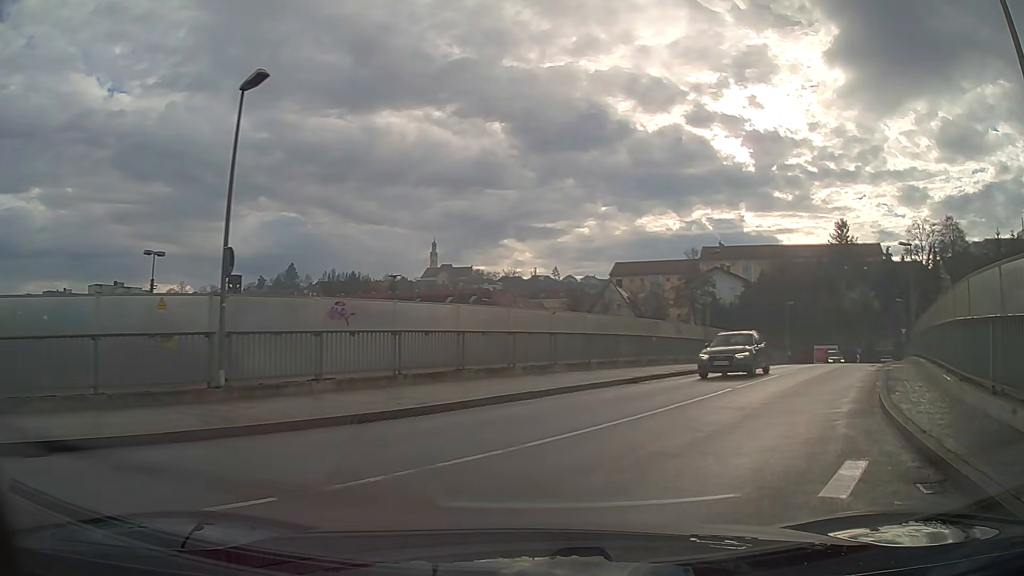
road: unclassified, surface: asphalt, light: Day
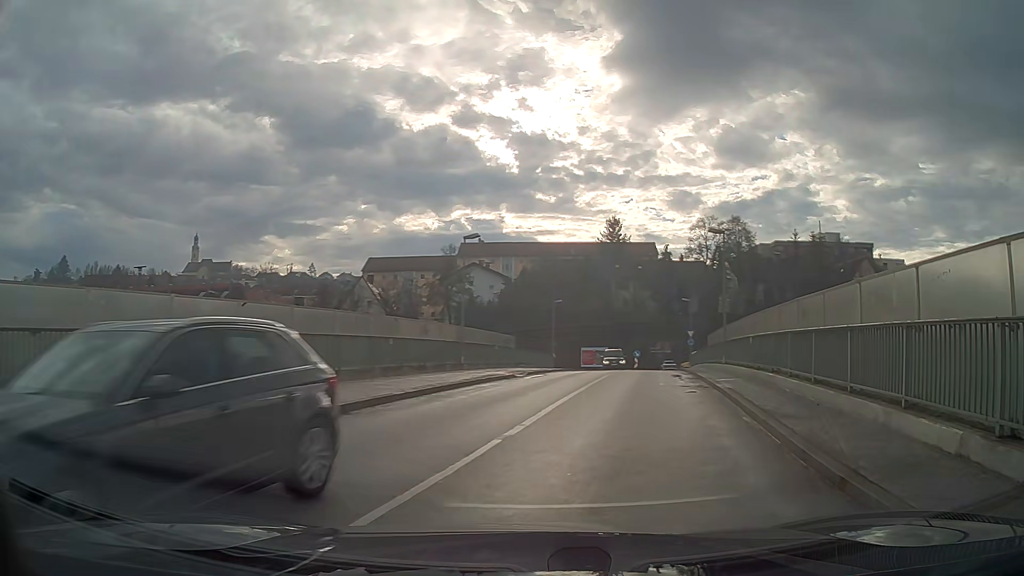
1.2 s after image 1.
(+1.2, +7.0) m; +18°
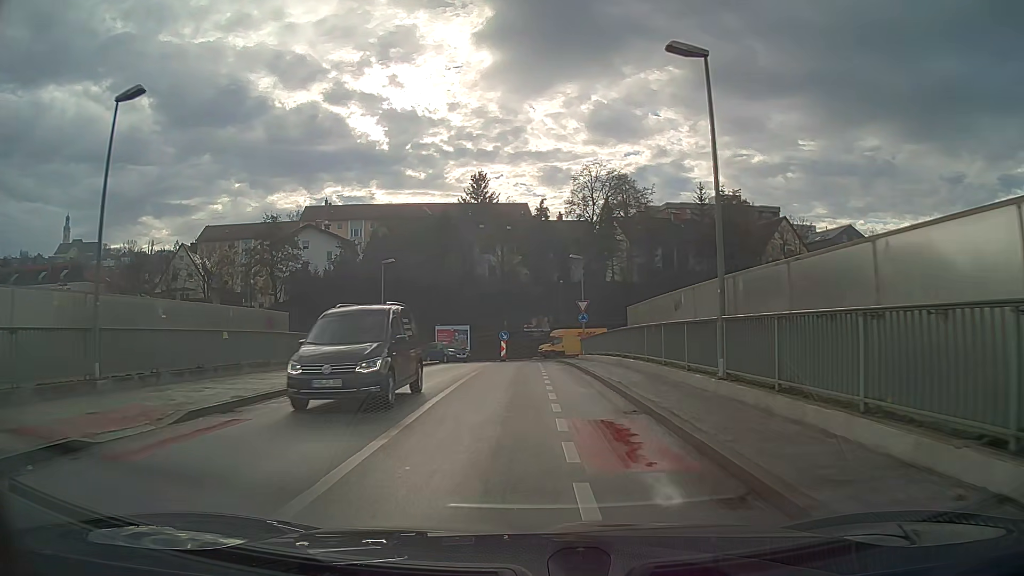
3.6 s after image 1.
(+2.6, +19.5) m; +9°
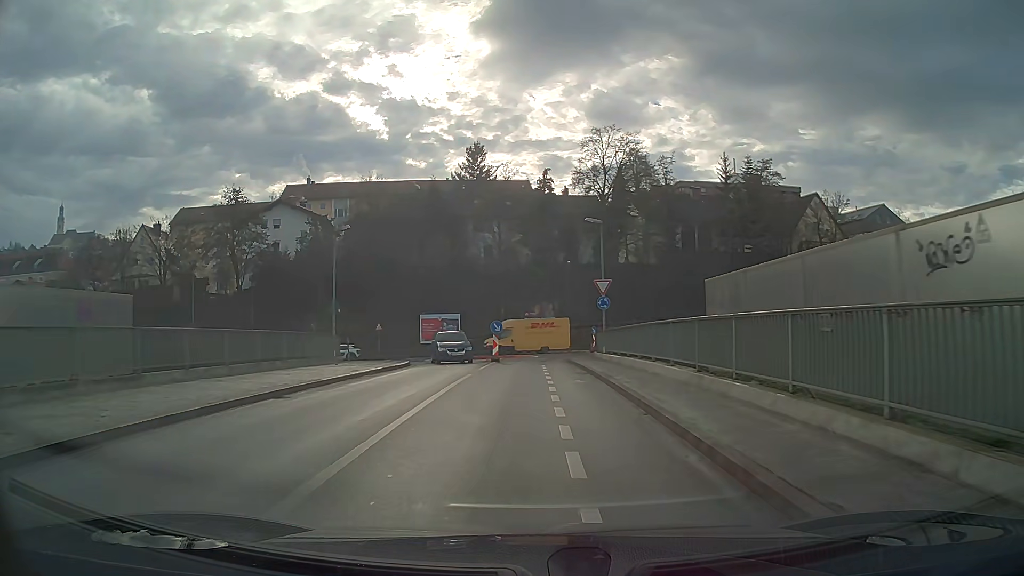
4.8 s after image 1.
(0.0, +11.0) m; 0°
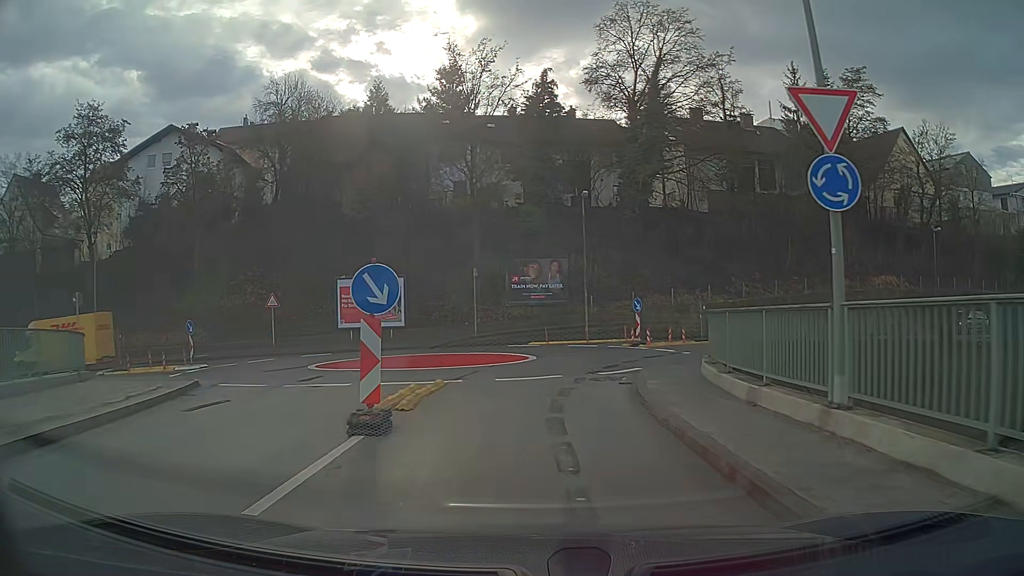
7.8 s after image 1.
(0.0, +24.2) m; +1°
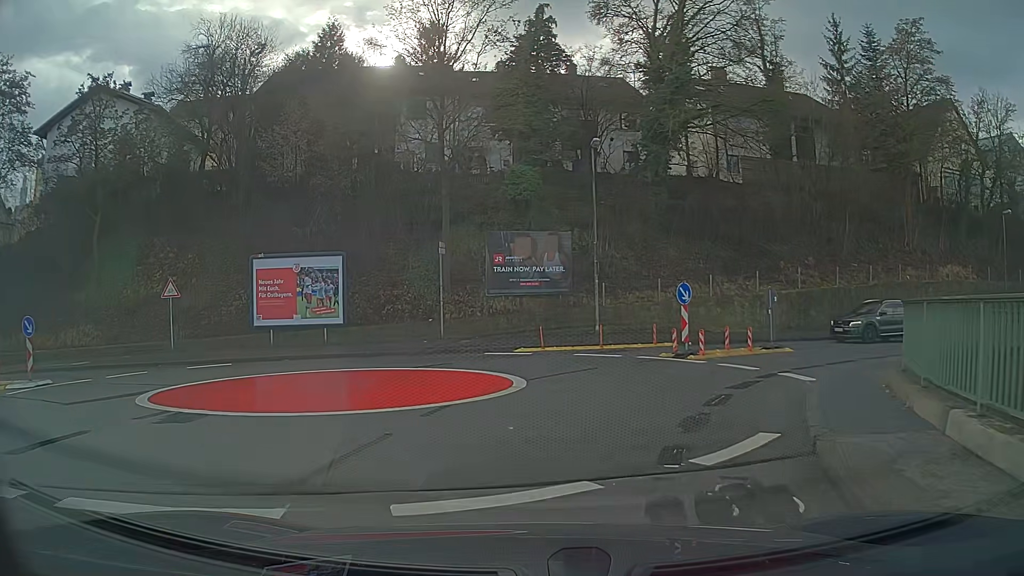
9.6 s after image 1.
(+0.1, +10.3) m; +1°
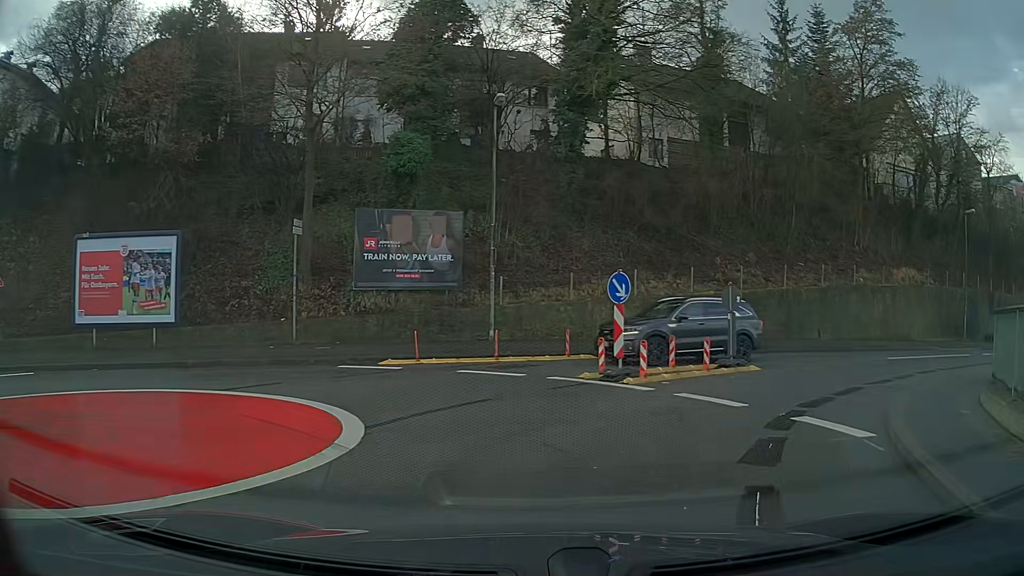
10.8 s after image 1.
(+0.4, +5.8) m; +9°
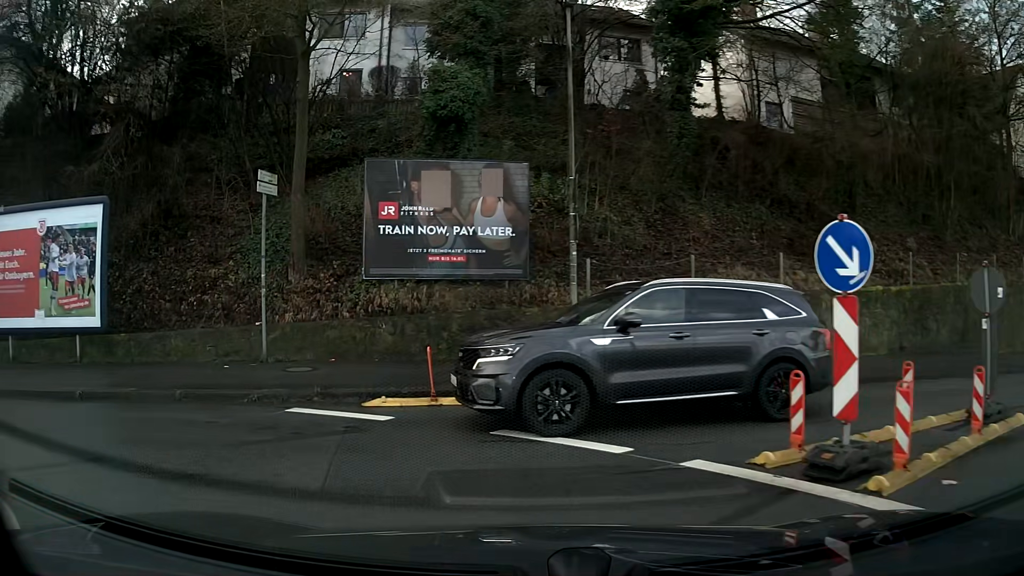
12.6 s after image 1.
(-0.4, +7.5) m; -13°
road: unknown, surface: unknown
(-6, +7) (-16, +7) (-26, +7) (-36, +6) (-46, +5) (-56, +5) (-66, +6) (-75, +9) (-79, +18) (-81, +28) m
